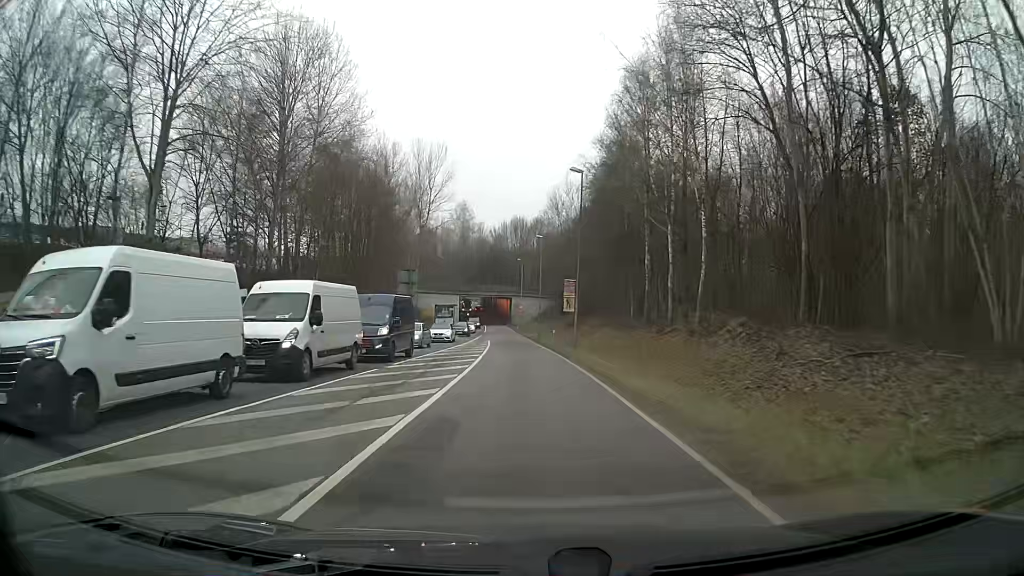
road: secondary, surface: asphalt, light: Day
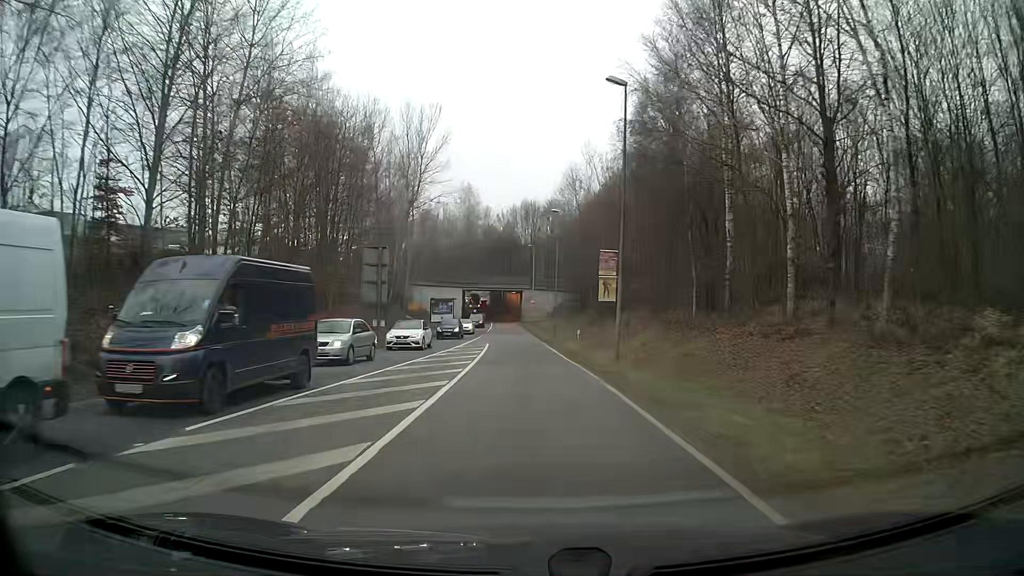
(-0.2, +14.6) m; -1°
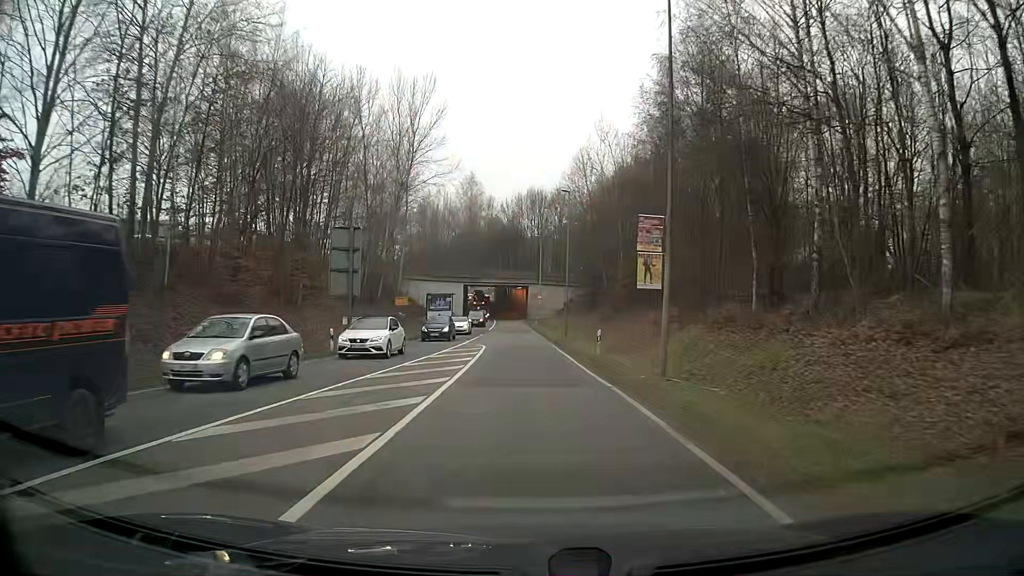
(0.0, +7.6) m; 0°
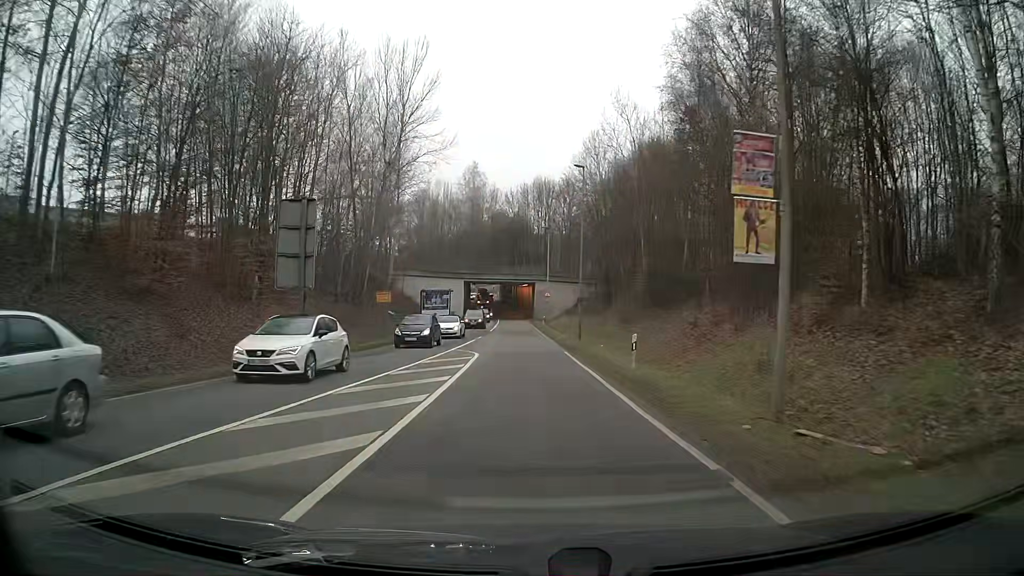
(0.0, +7.7) m; 0°
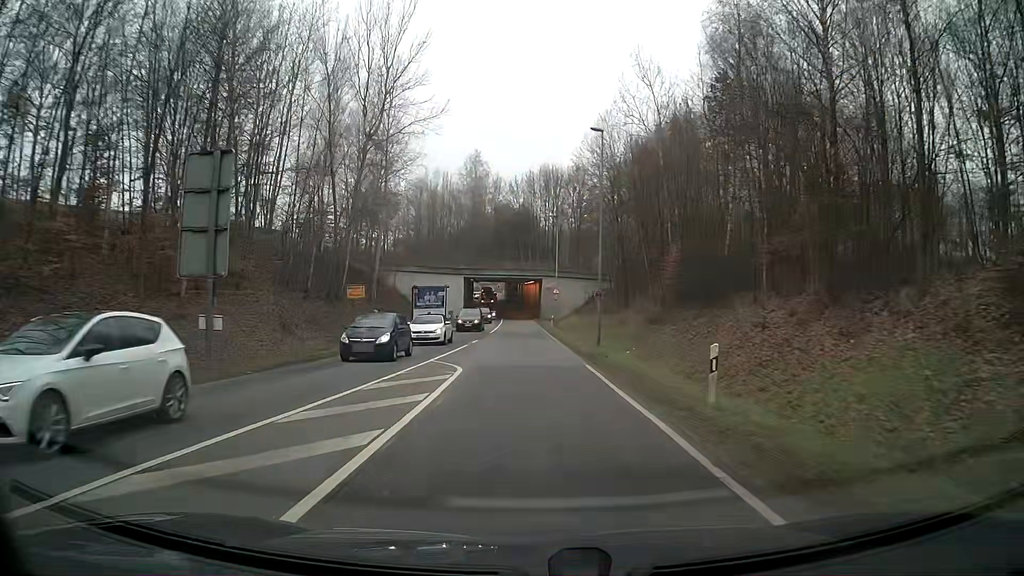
(-0.1, +7.7) m; -1°
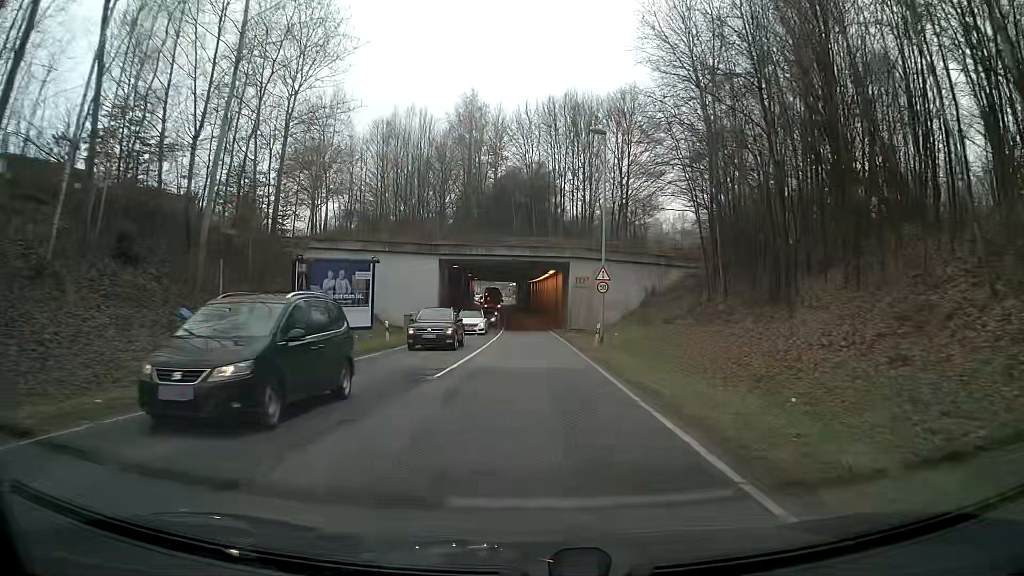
(-0.5, +31.1) m; -1°
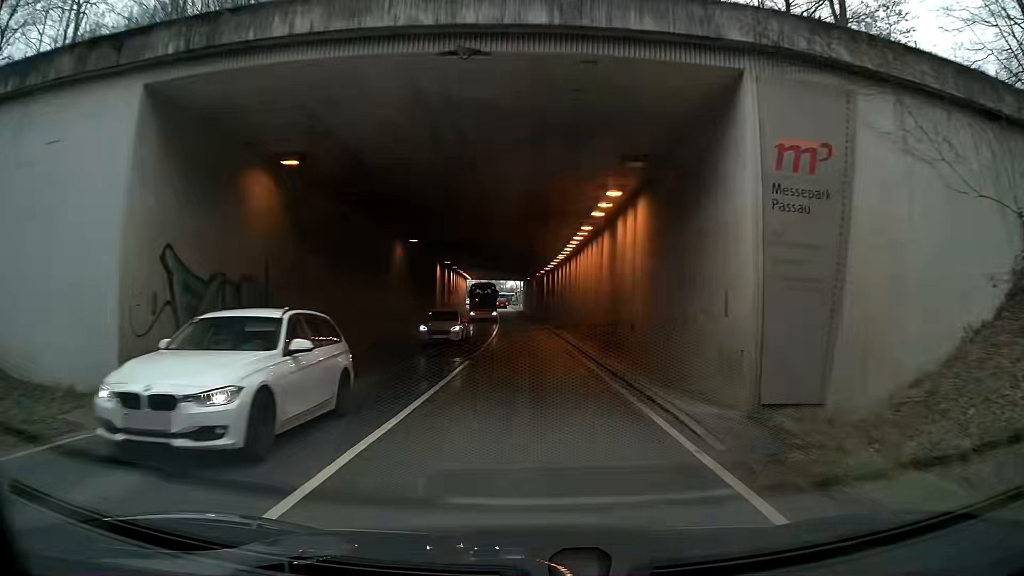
(+0.1, +37.7) m; -1°
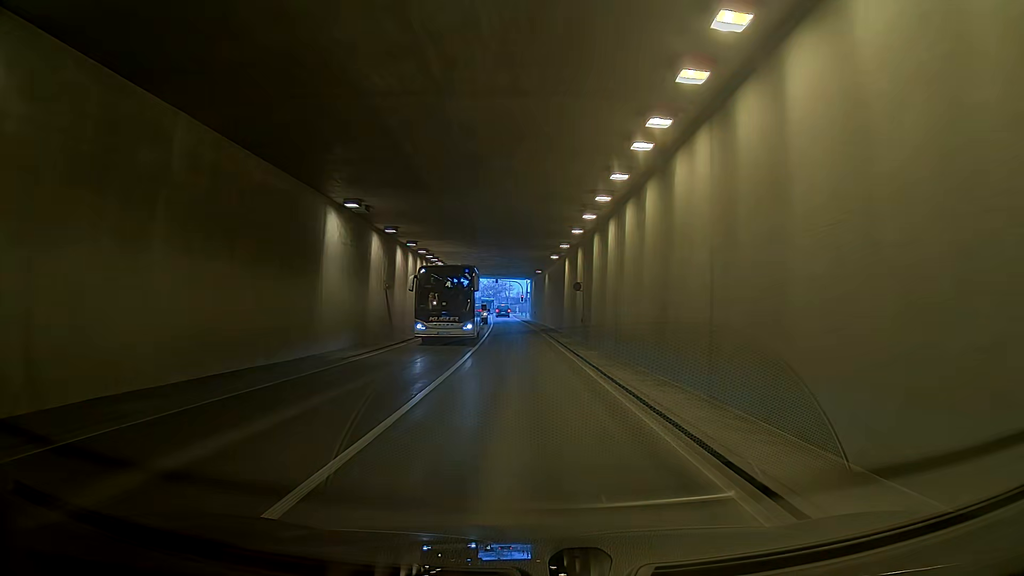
(+0.3, +28.7) m; +1°
